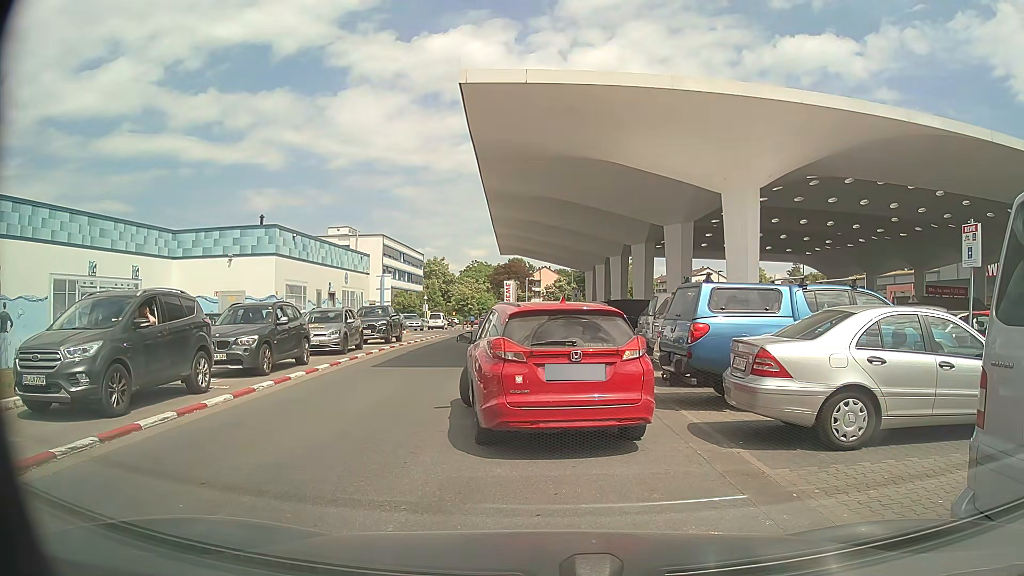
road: service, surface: paving_stones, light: Day
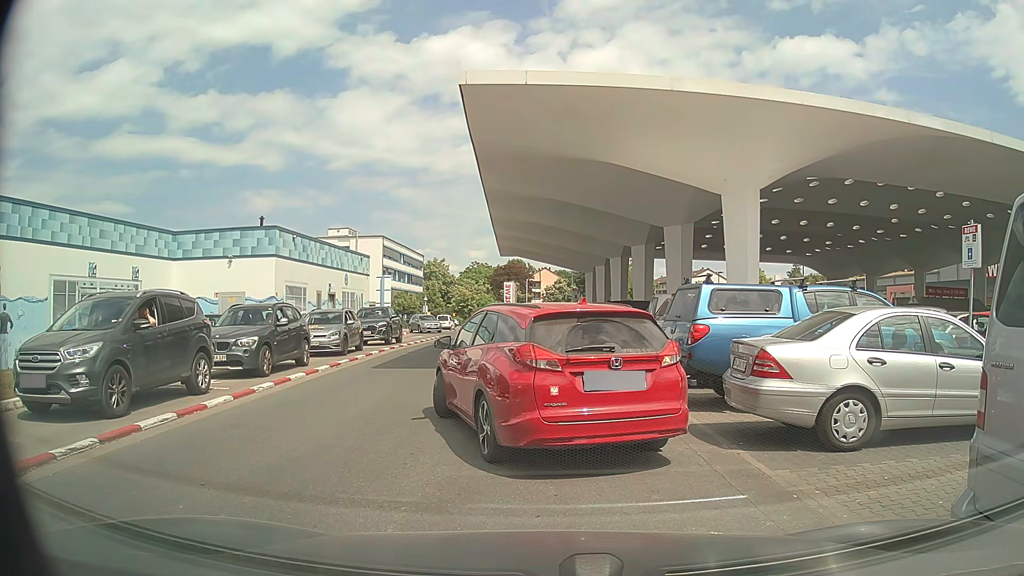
(0.0, +0.1) m; 0°
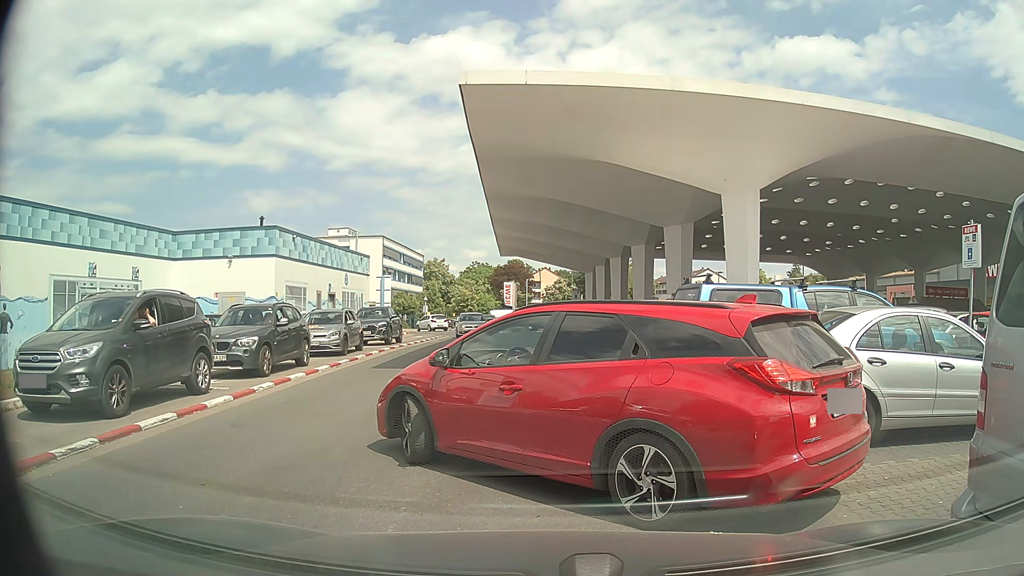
(0.0, 0.0) m; 0°
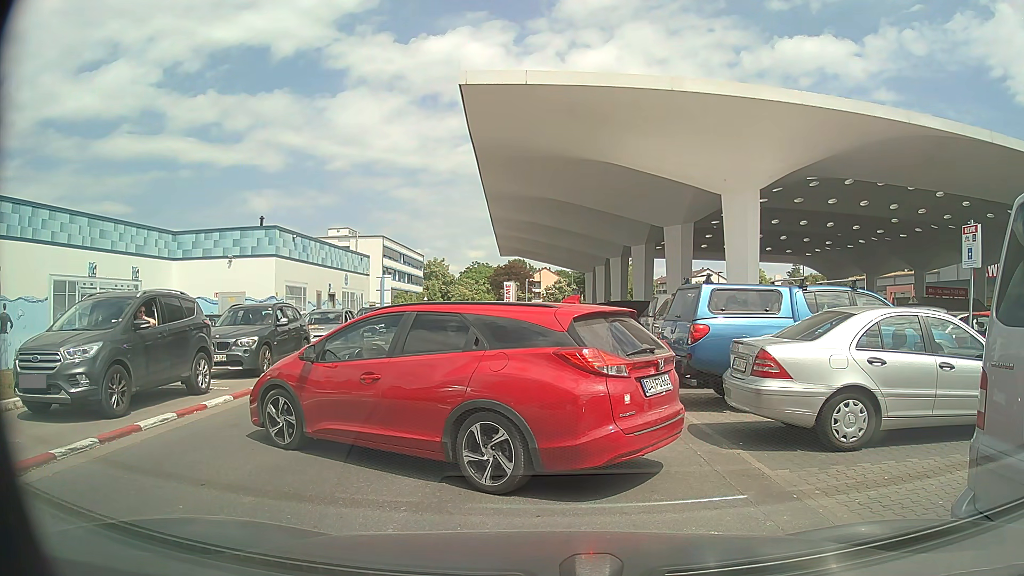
(0.0, 0.0) m; 0°
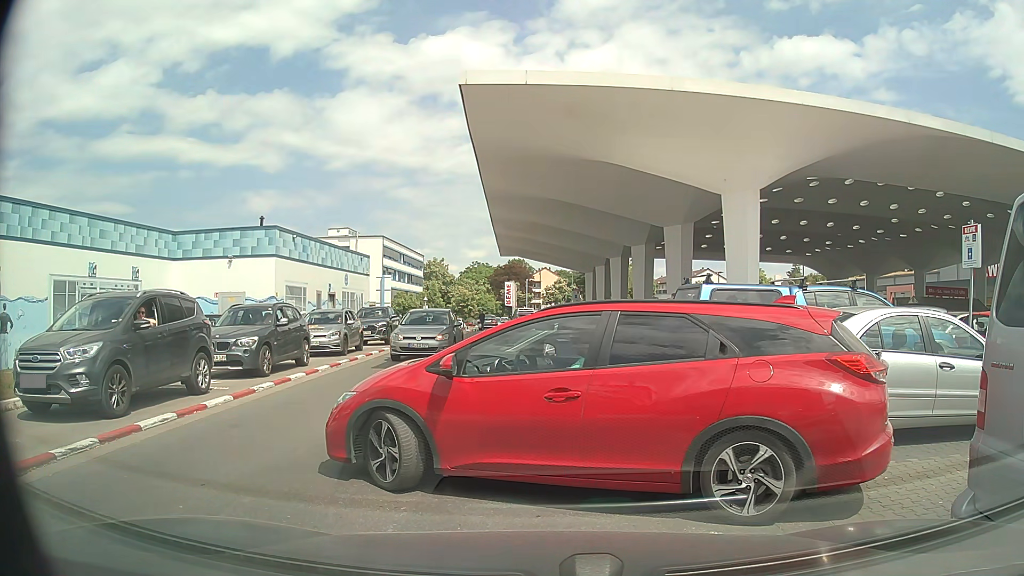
(0.0, 0.0) m; 0°
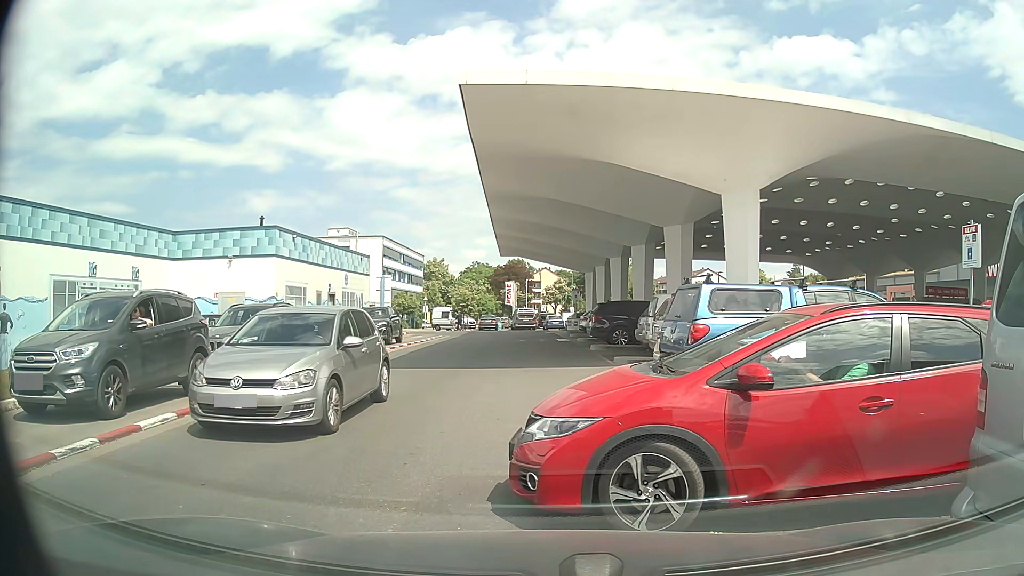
(0.0, 0.0) m; 0°
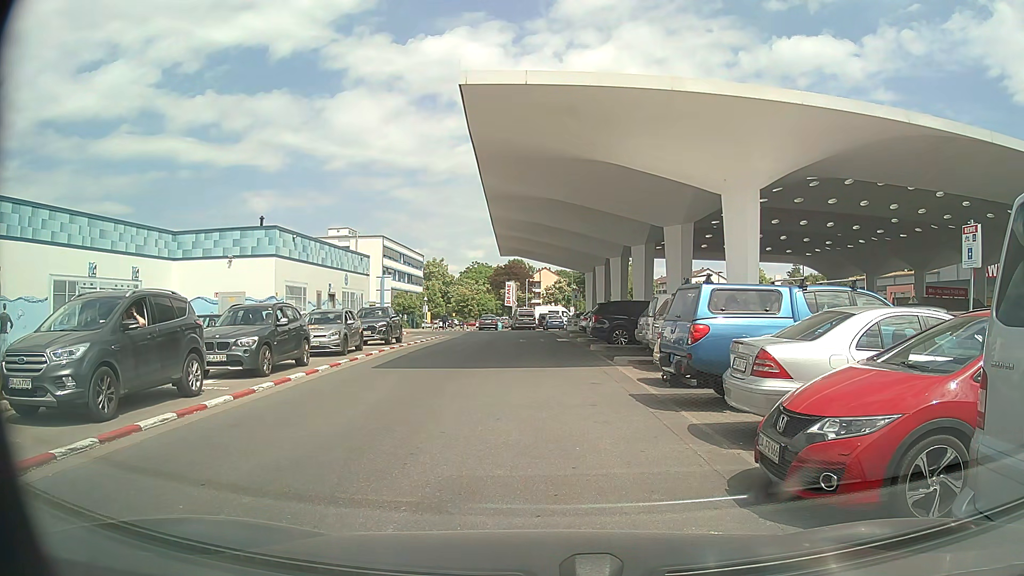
(0.0, 0.0) m; 0°
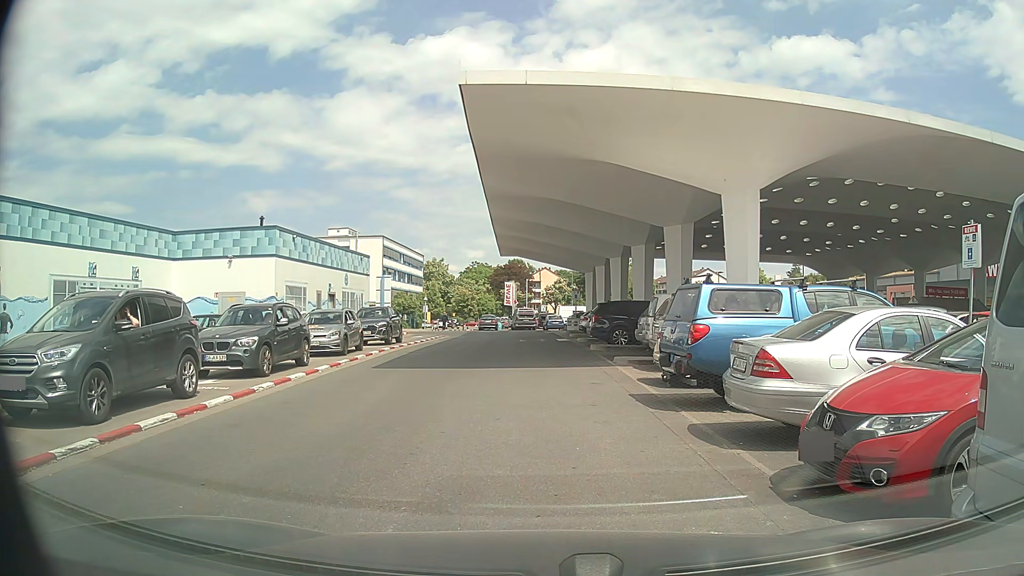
(0.0, 0.0) m; 0°
